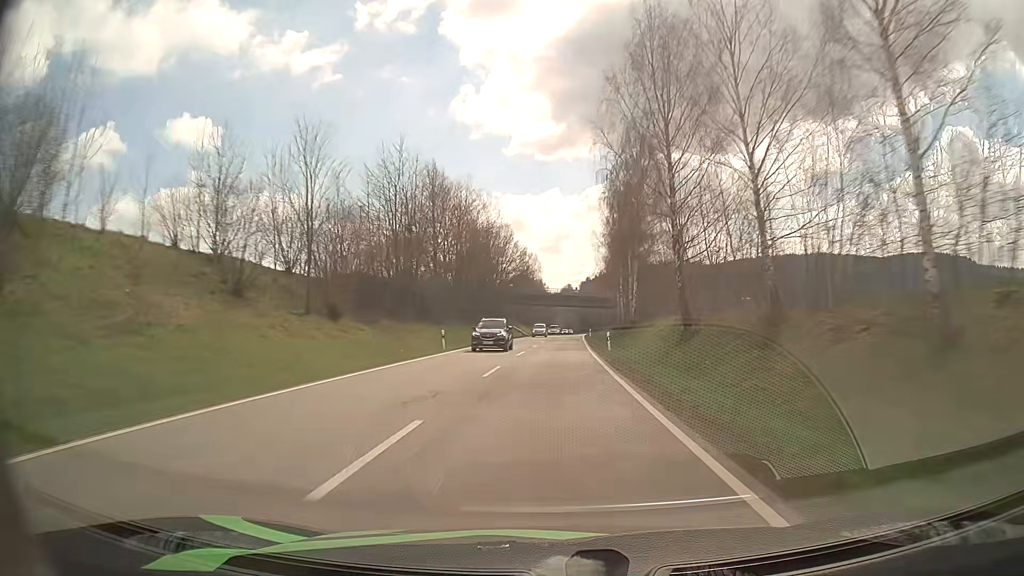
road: secondary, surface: asphalt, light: Day
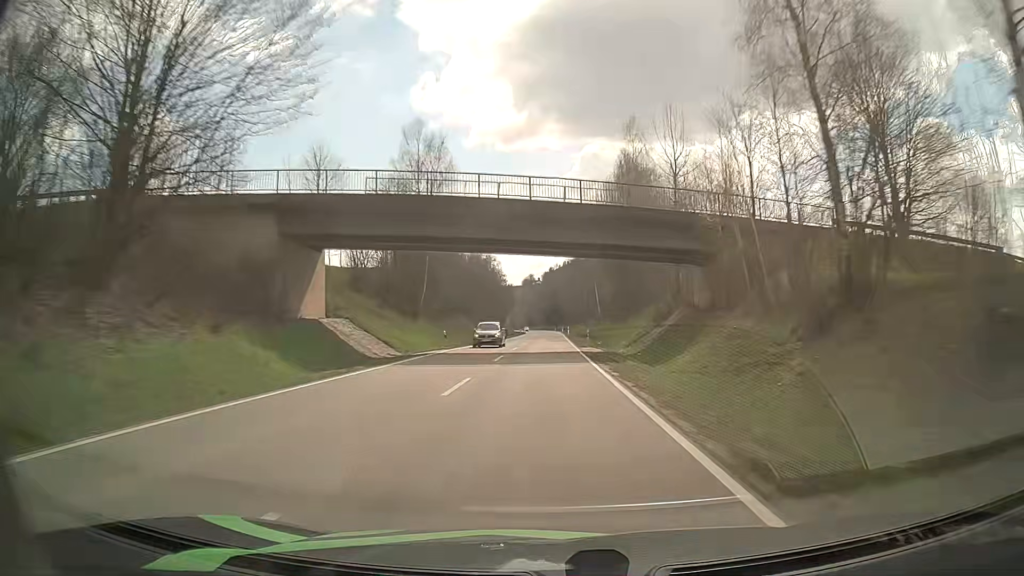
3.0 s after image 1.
(+3.3, +88.8) m; +3°
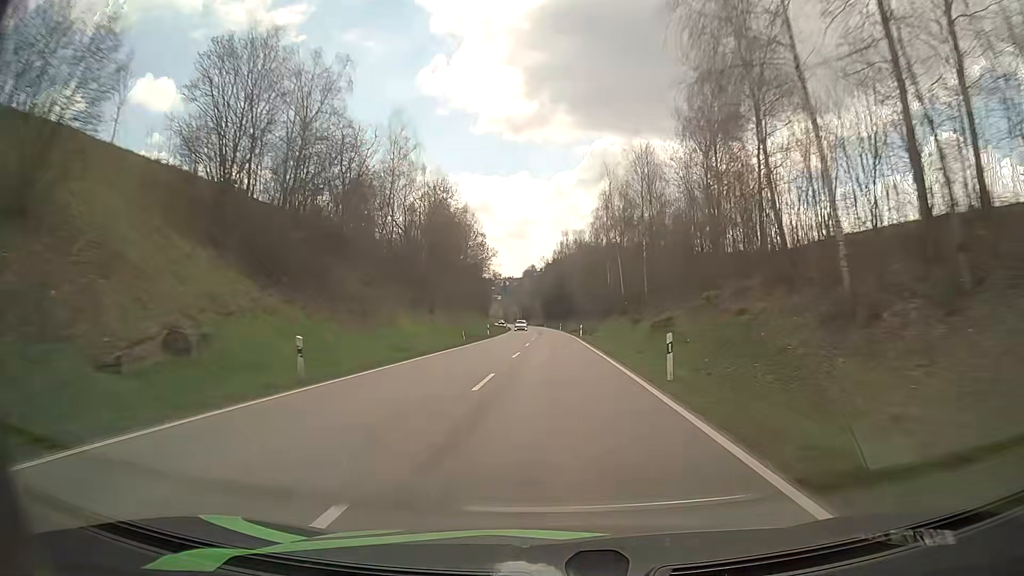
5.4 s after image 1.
(0.0, +71.9) m; 0°
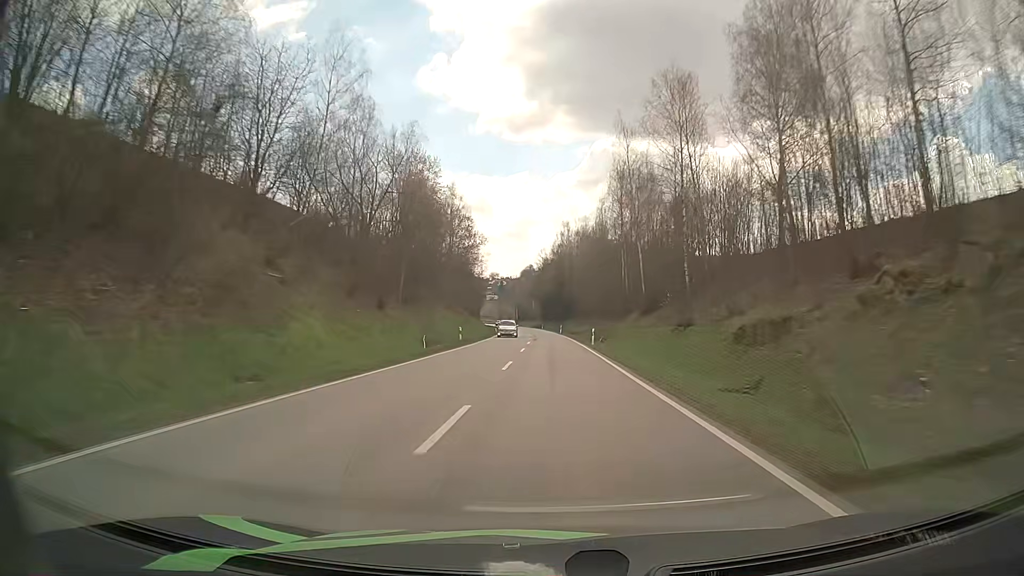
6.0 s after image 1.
(0.0, +18.1) m; 0°
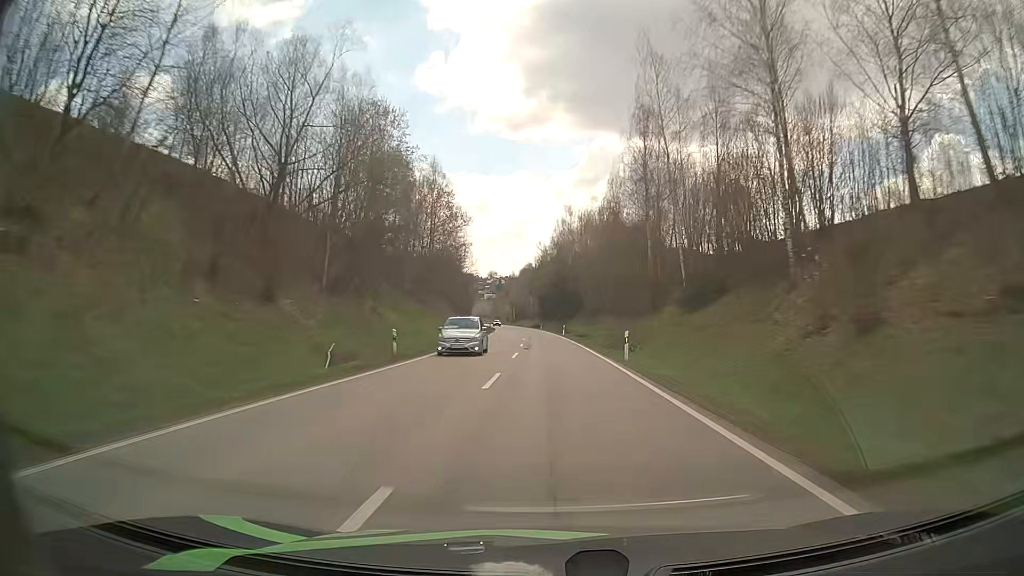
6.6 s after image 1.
(+0.1, +18.1) m; 0°
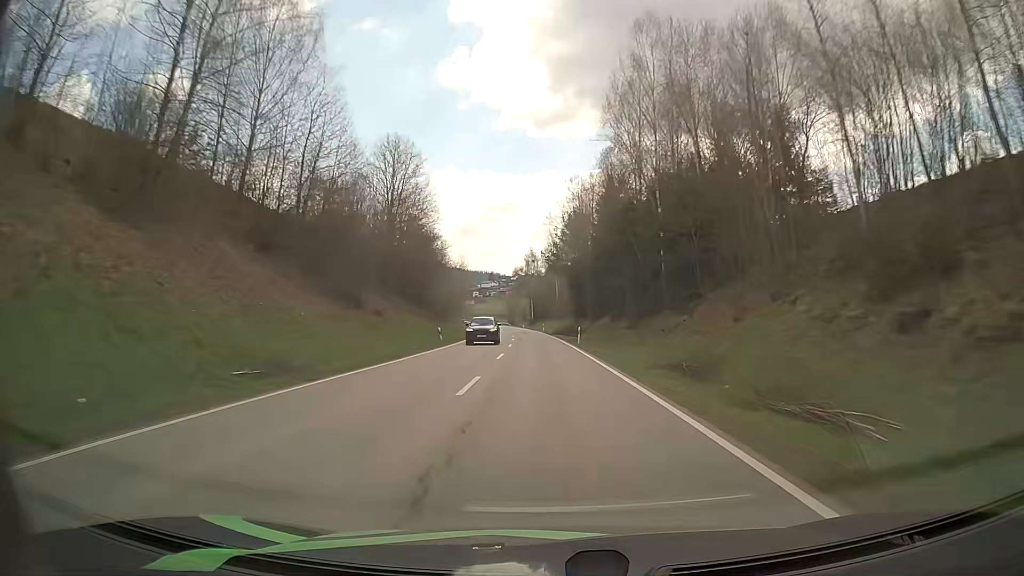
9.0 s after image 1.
(-1.3, +73.3) m; -2°
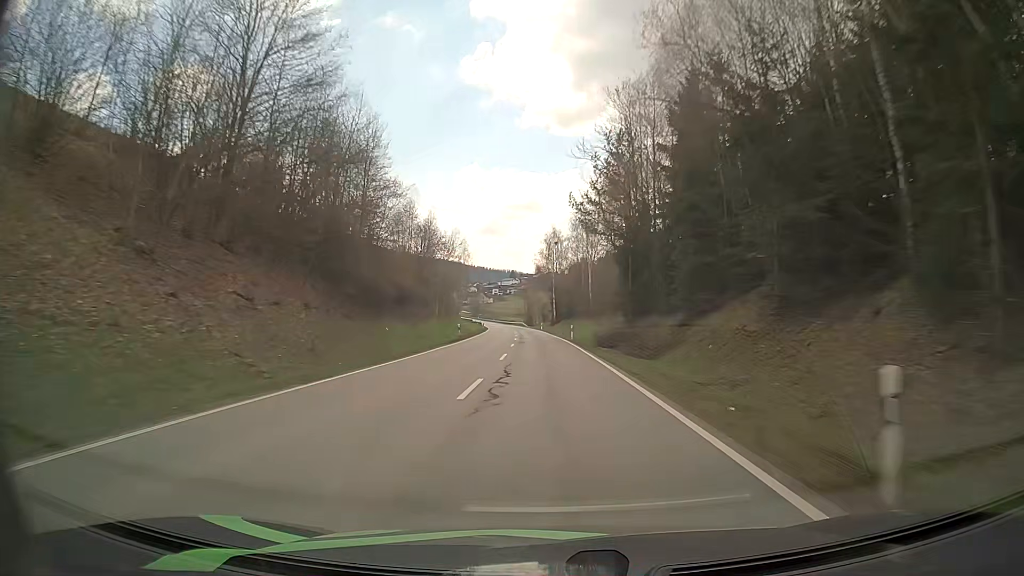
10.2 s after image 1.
(-0.6, +36.9) m; -2°
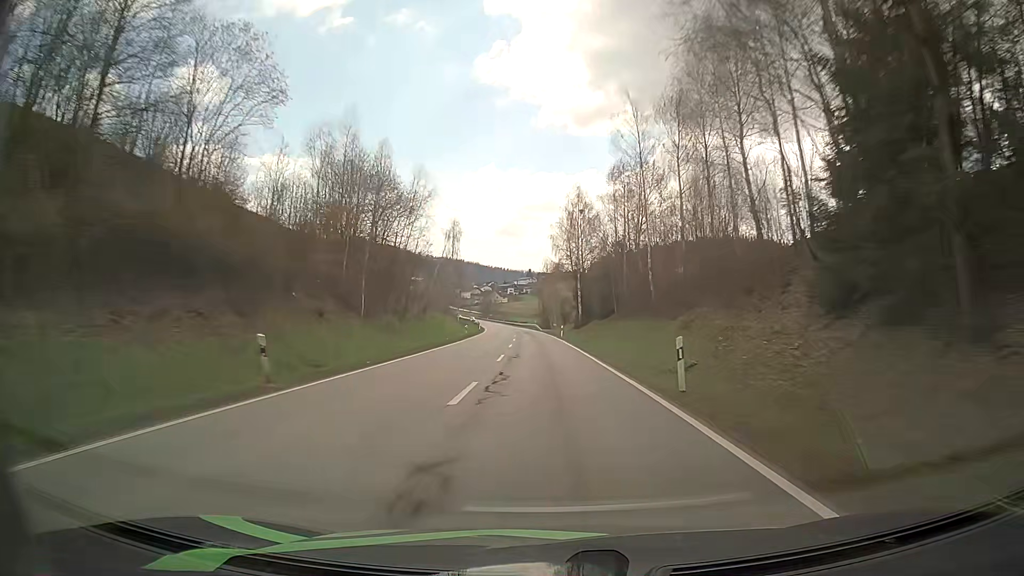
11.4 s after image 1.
(-0.4, +36.9) m; -2°
(0, +10) (0, +20) (0, +30) (0, +40) (0, +50) (-1, +60) (-1, +70) (-2, +80) (-2, +90) (-3, +100) m
